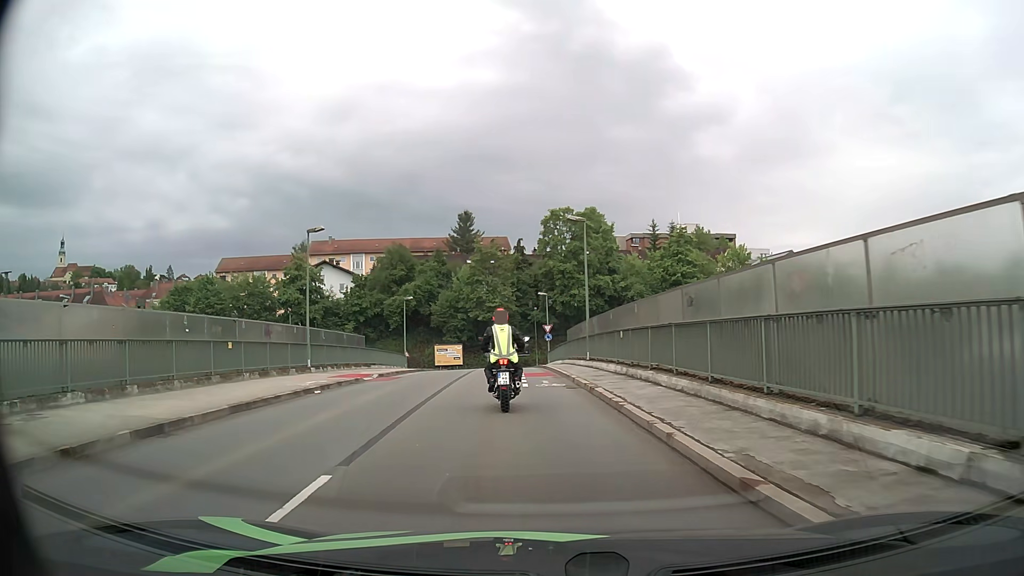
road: unclassified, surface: asphalt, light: Day
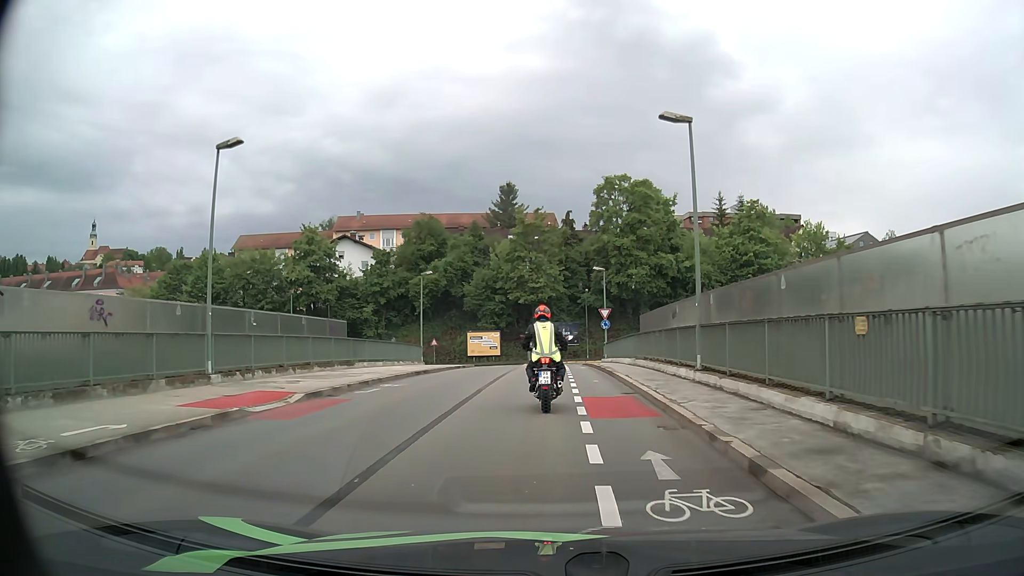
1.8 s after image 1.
(-0.6, +13.3) m; -4°
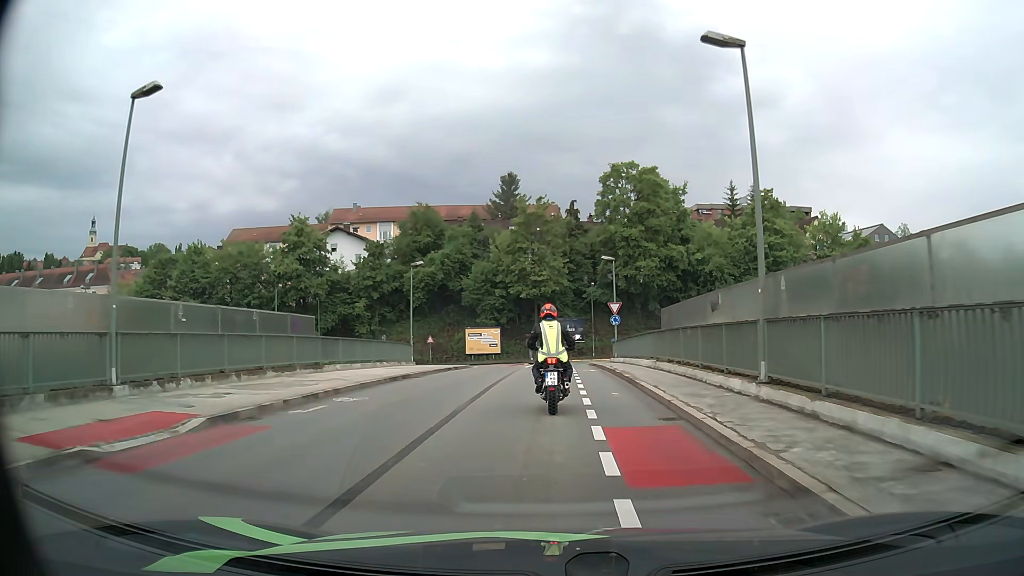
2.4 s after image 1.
(0.0, +4.6) m; 0°
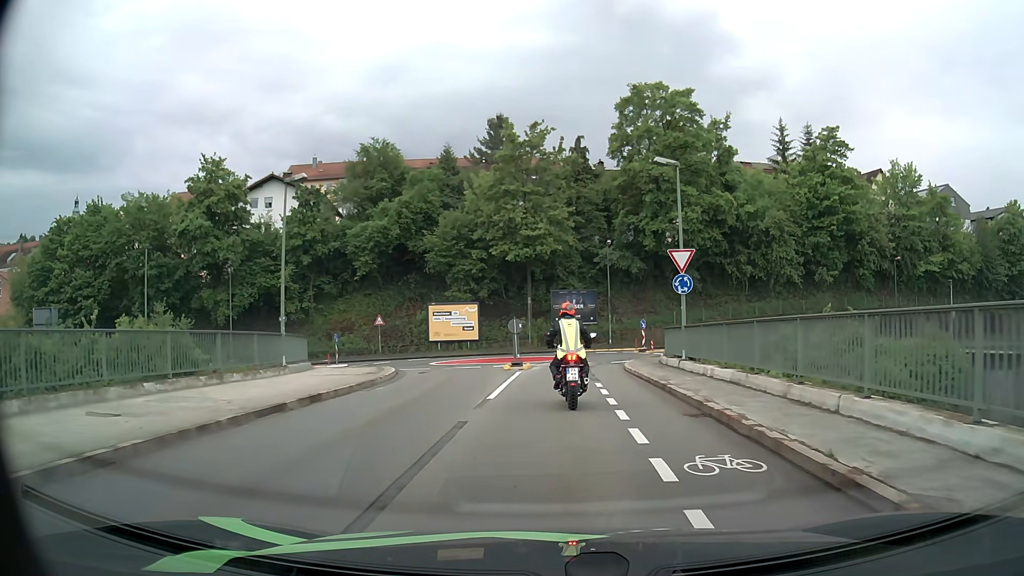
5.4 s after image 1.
(0.0, +20.9) m; 0°
